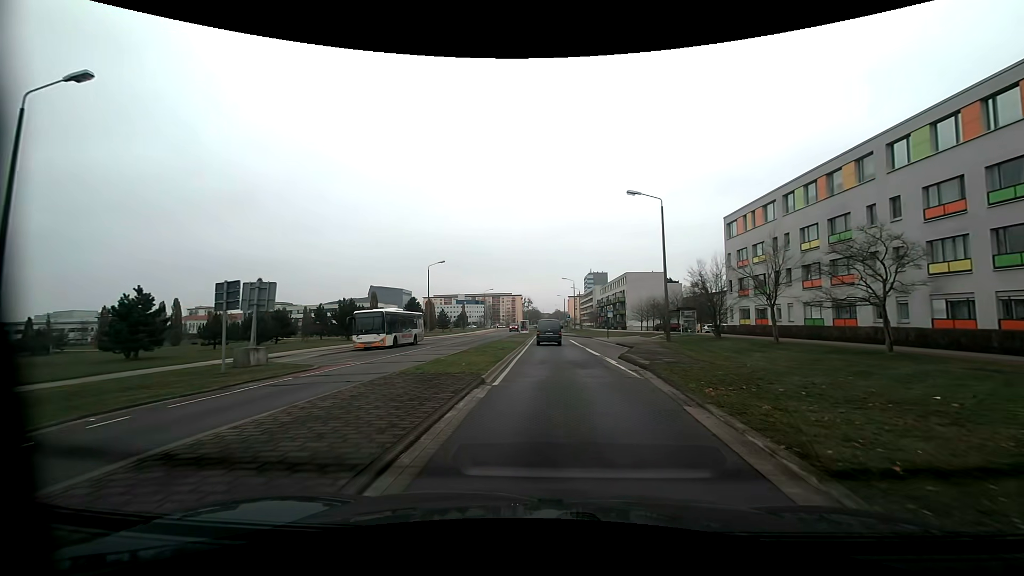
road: tertiary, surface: asphalt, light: Day
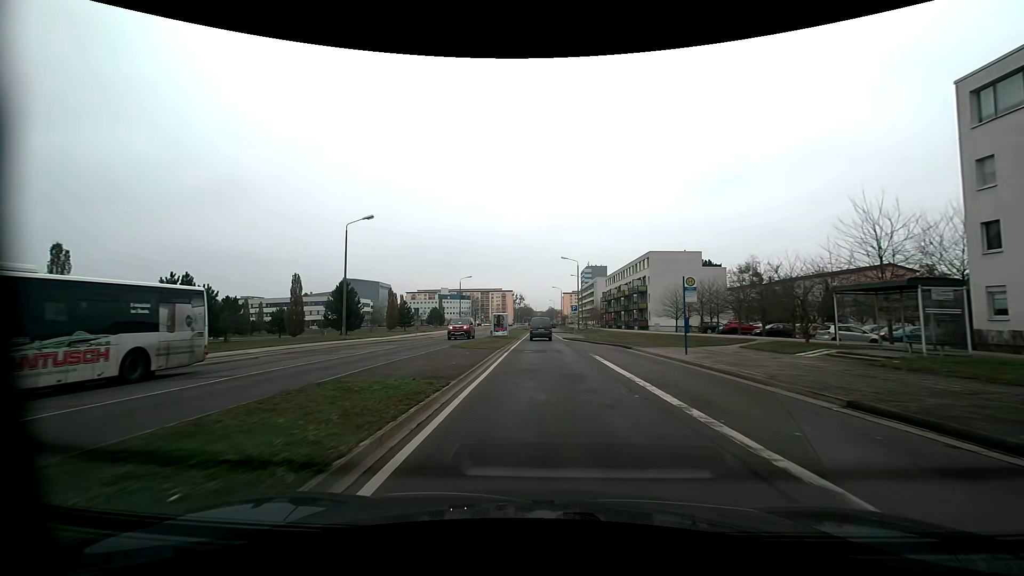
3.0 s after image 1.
(+0.5, +31.7) m; +1°
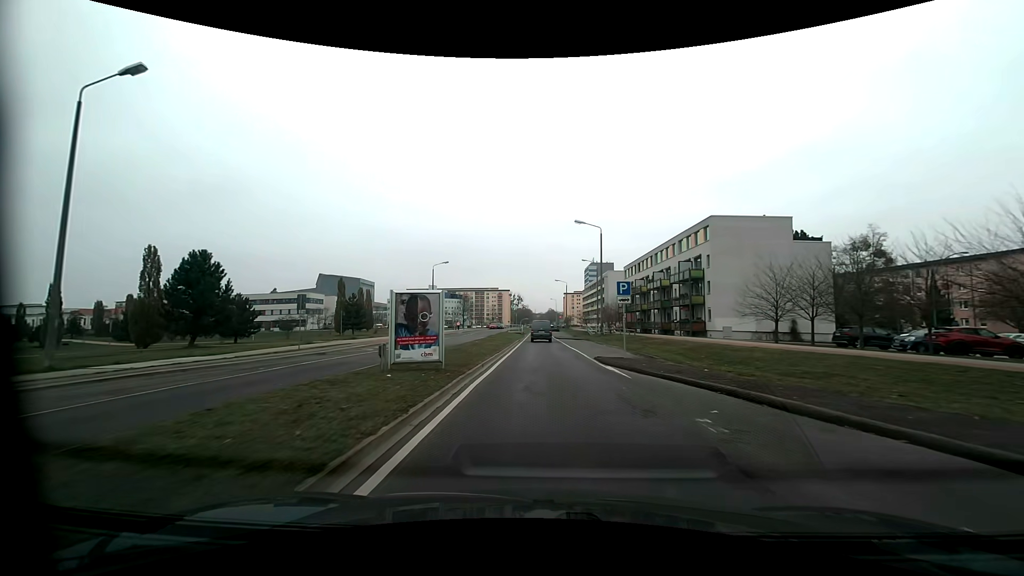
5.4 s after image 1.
(0.0, +28.8) m; +1°
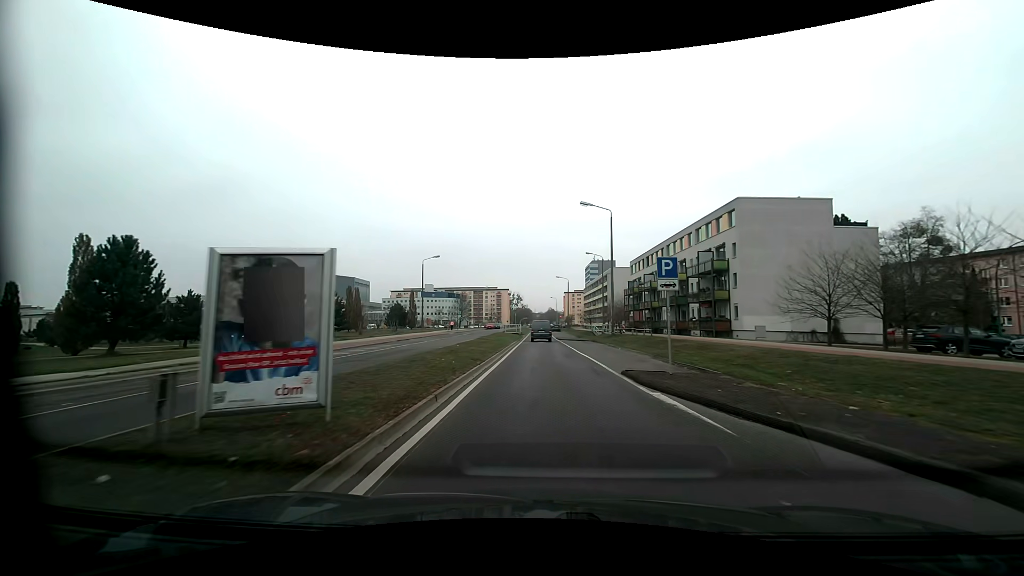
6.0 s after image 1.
(-0.1, +7.2) m; -1°
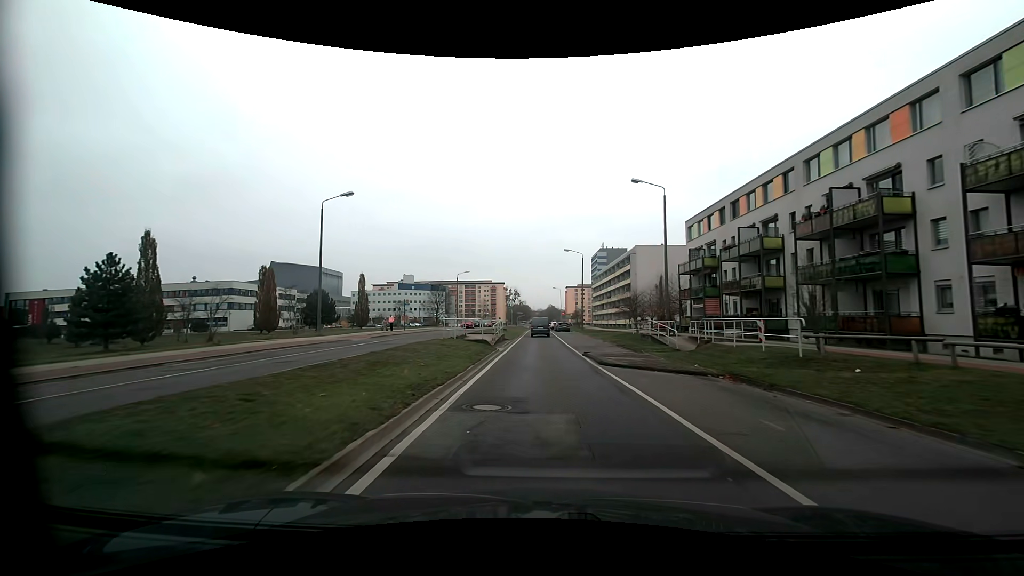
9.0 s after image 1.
(0.0, +35.8) m; 0°
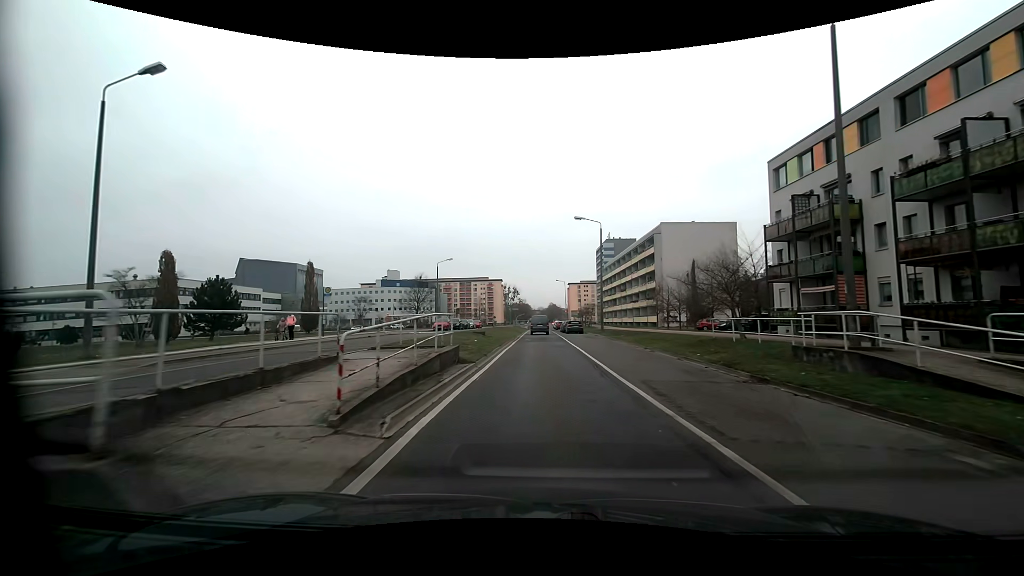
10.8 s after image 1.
(+0.1, +21.1) m; 0°
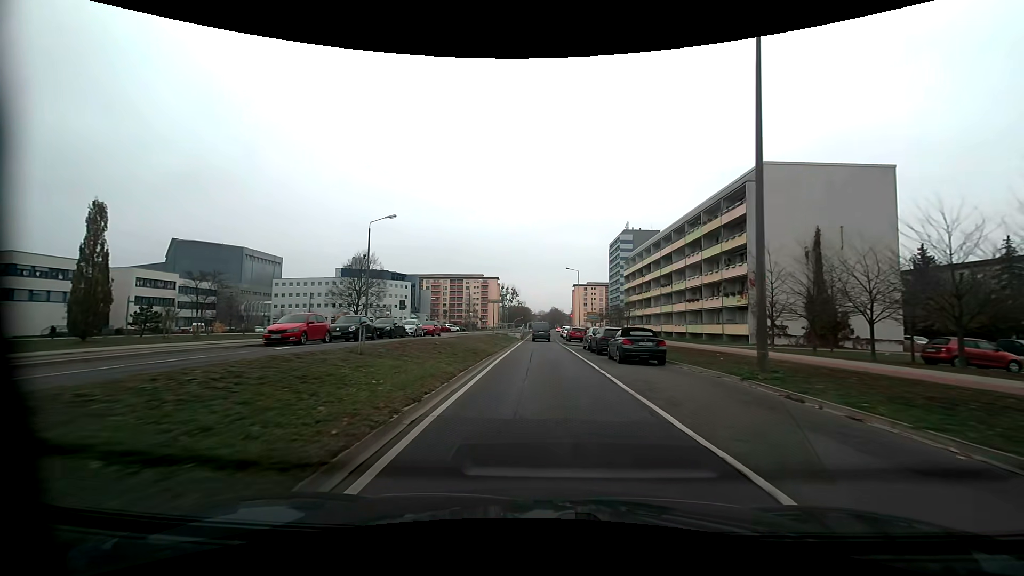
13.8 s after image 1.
(0.0, +35.1) m; 0°
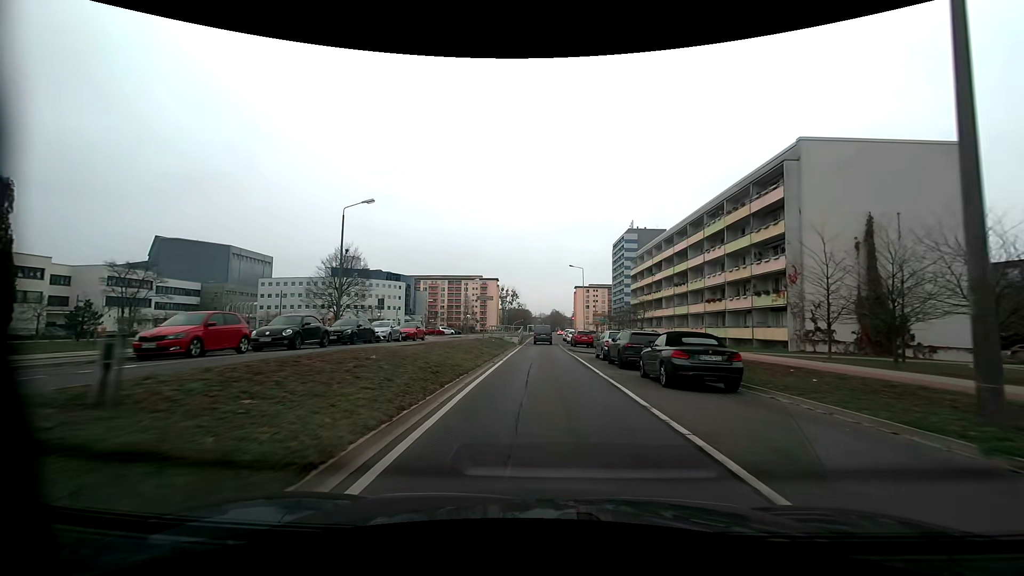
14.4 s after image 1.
(0.0, +7.0) m; 0°
(0, +10) (0, +20) (0, +30) (0, +40) (0, +50) (0, +60) (0, +70) (+1, +80) (+1, +90) (+2, +100) m
